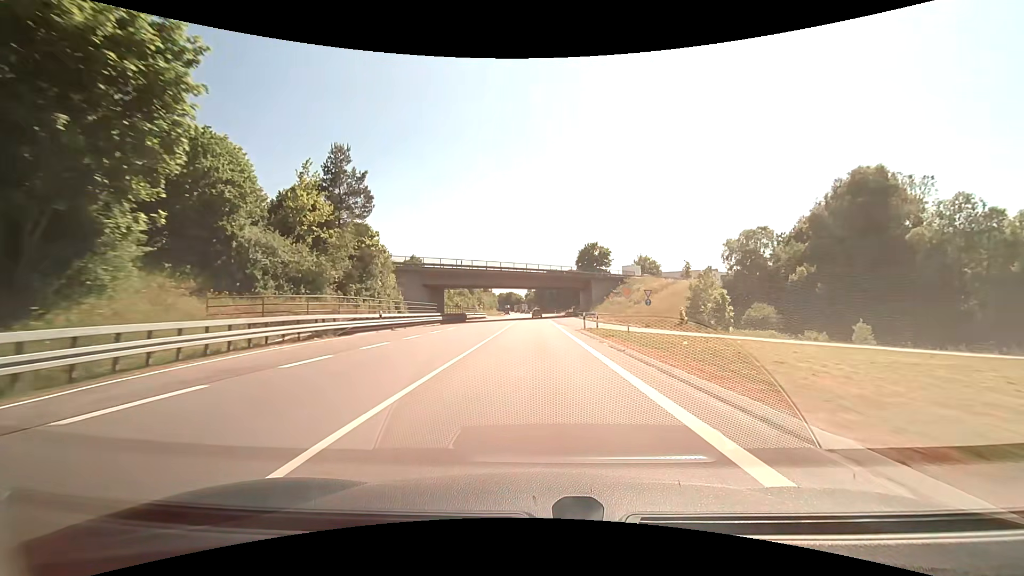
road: primary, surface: asphalt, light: Day
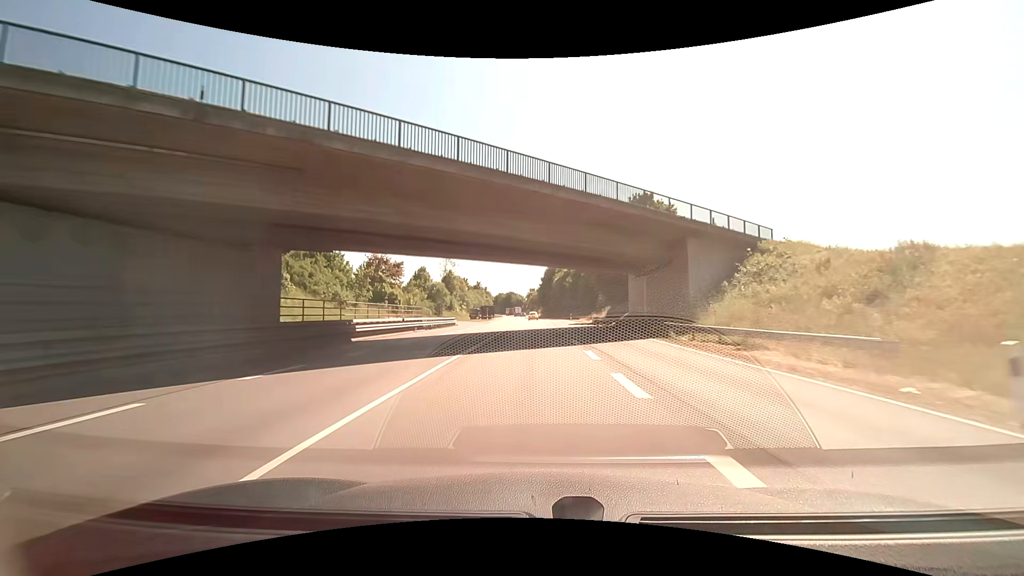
(+0.2, +49.5) m; 0°
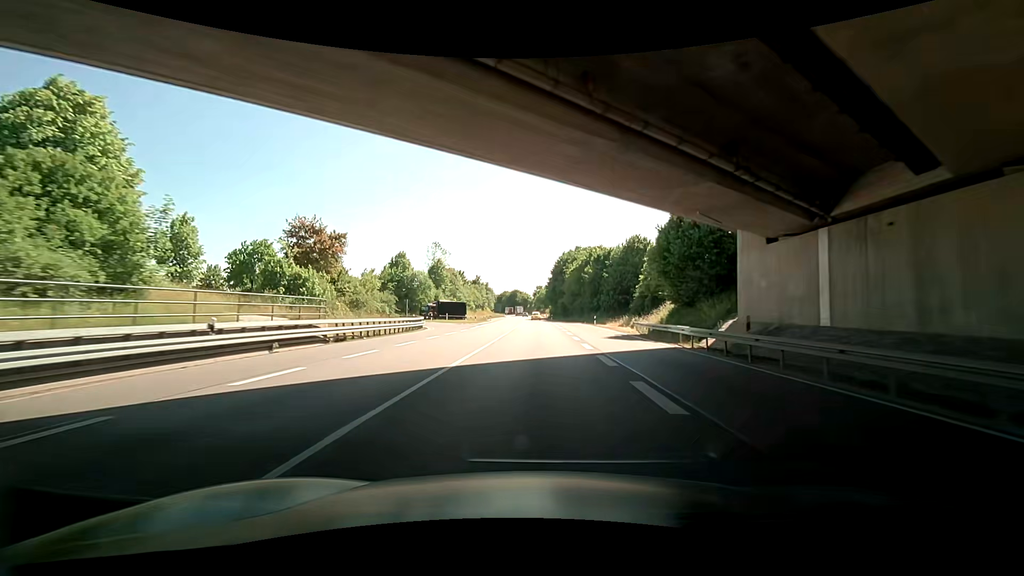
(-0.1, +25.0) m; -1°
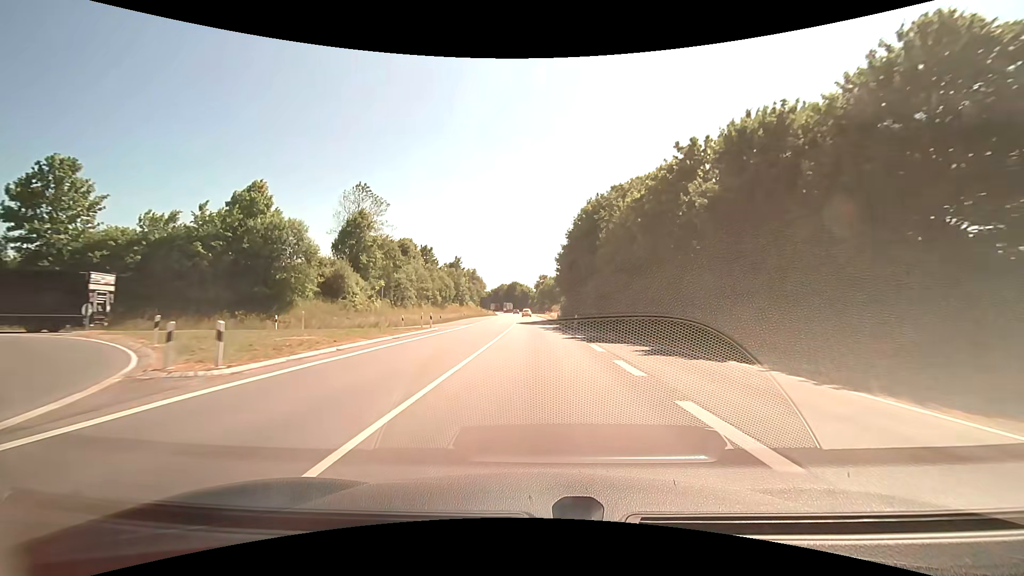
(-0.7, +50.3) m; 0°
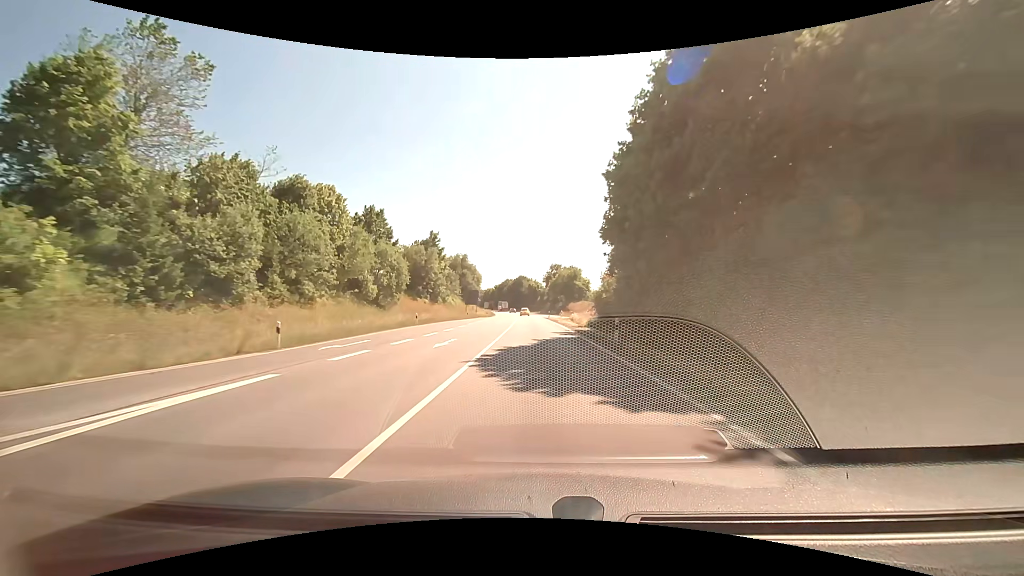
(0.0, +37.7) m; 0°
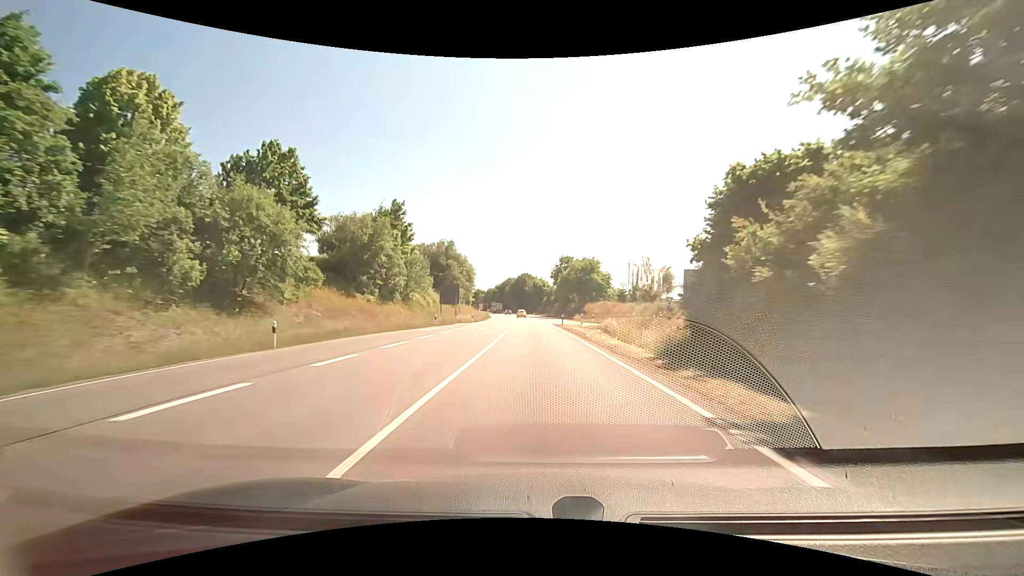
(-0.3, +25.1) m; -1°
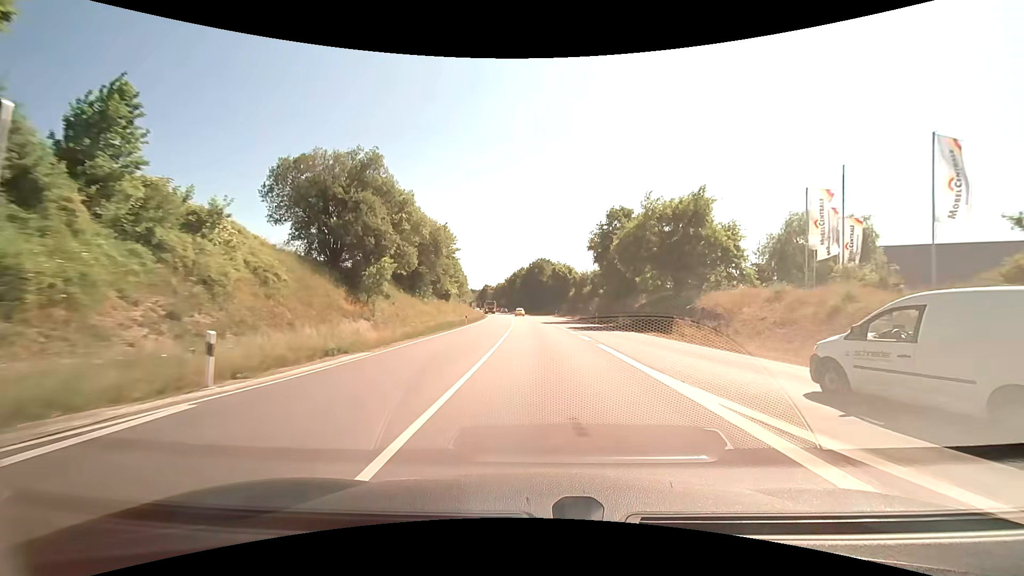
(-0.8, +50.3) m; -2°
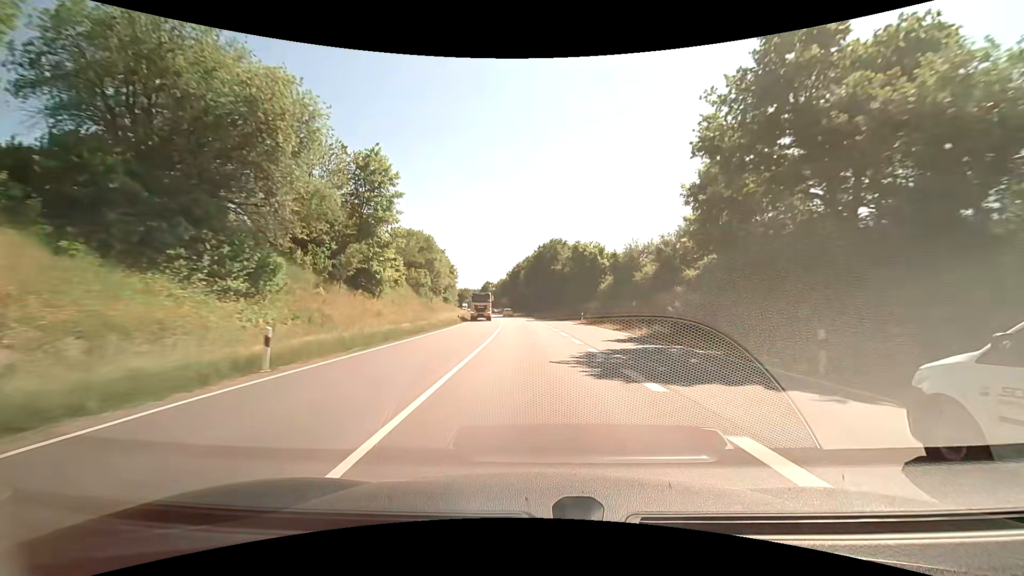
(-0.4, +37.7) m; -1°
(0, +10) (0, +20) (0, +30) (0, +40) (-1, +50) (-1, +60) (-2, +70) (-3, +80) (-4, +90) (-5, +100) m
